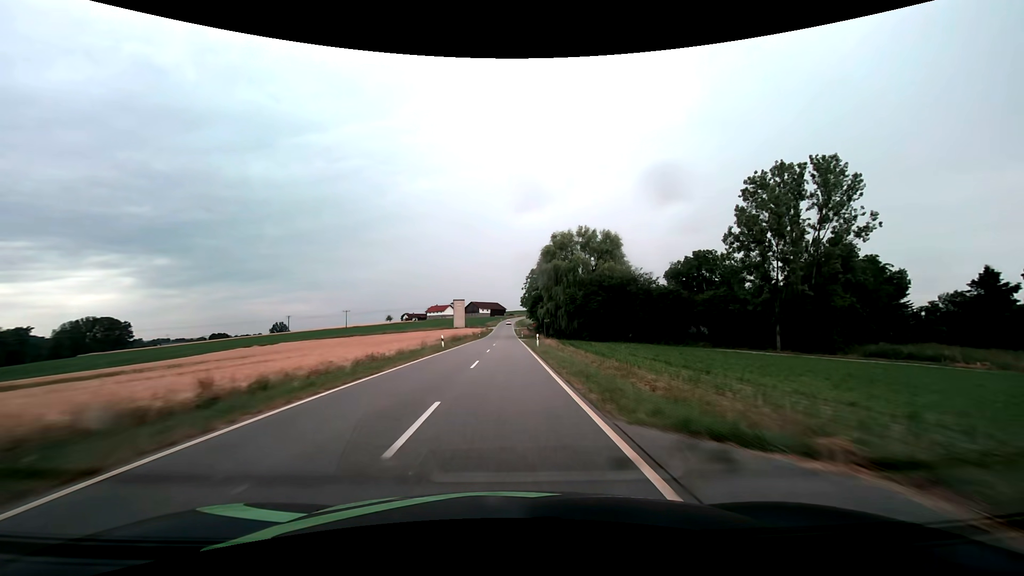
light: Day
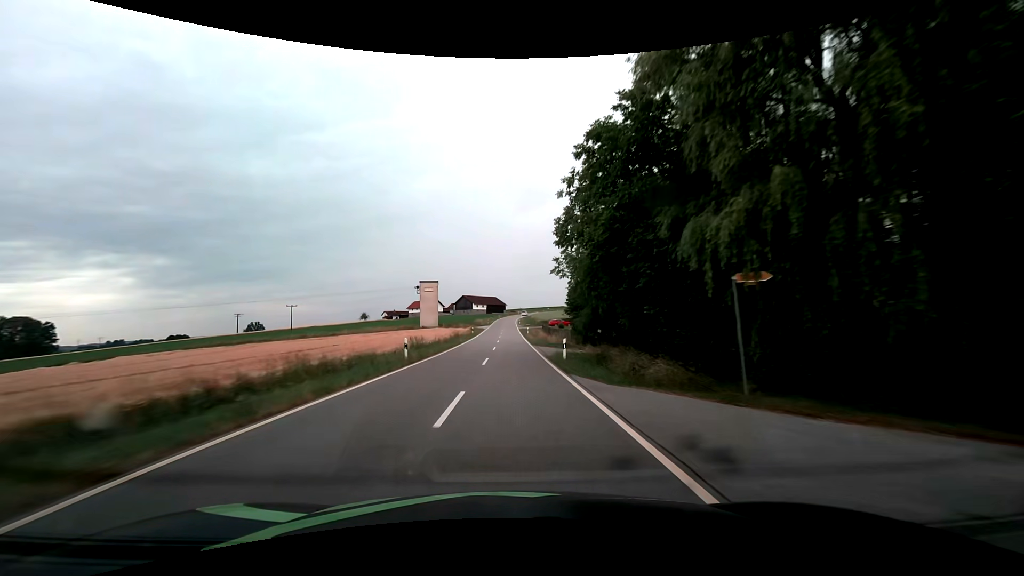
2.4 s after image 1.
(-0.1, +59.4) m; 0°
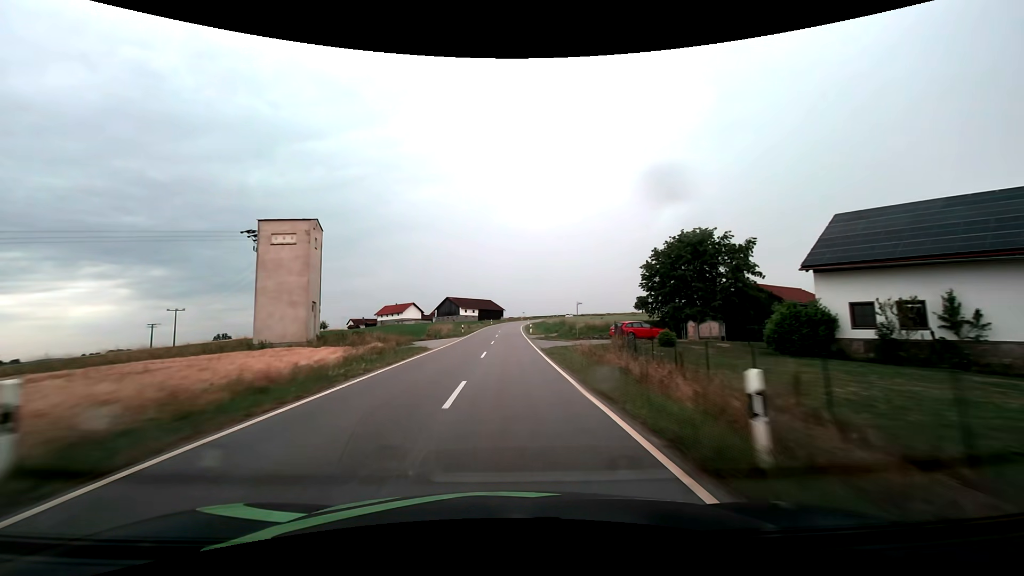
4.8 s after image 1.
(+0.1, +59.7) m; 0°
